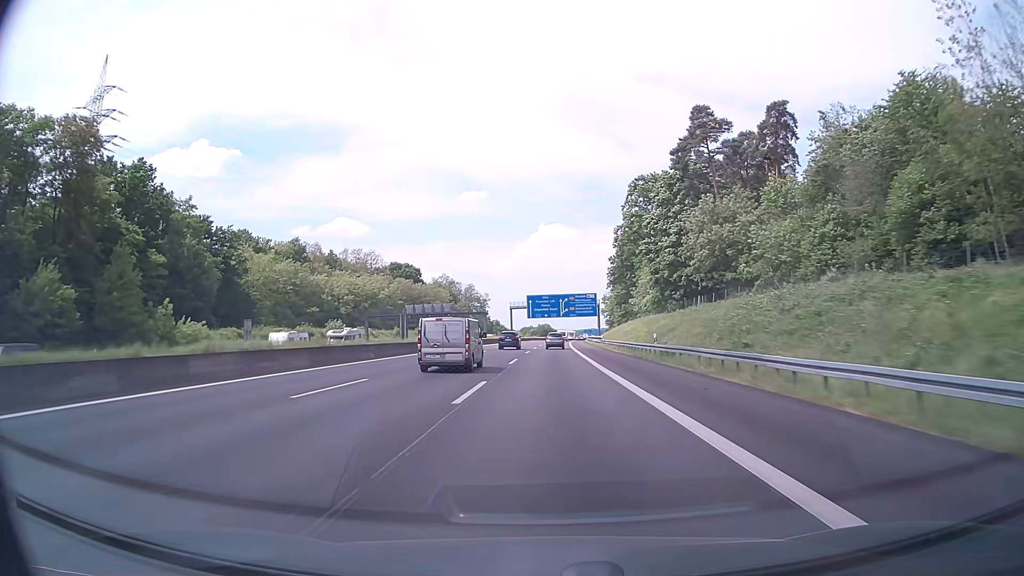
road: motorway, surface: asphalt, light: Day
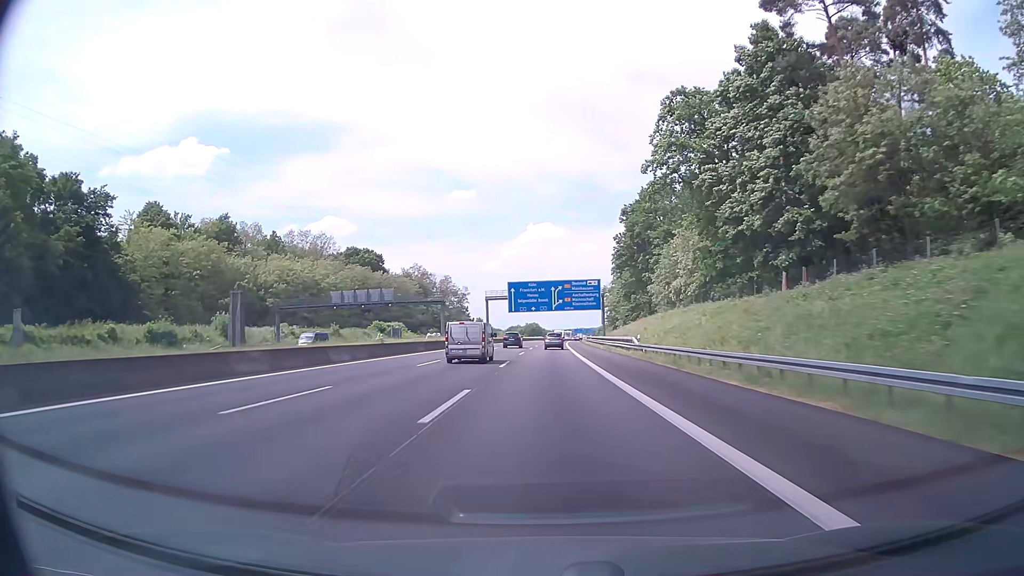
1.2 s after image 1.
(+0.3, +38.8) m; +1°
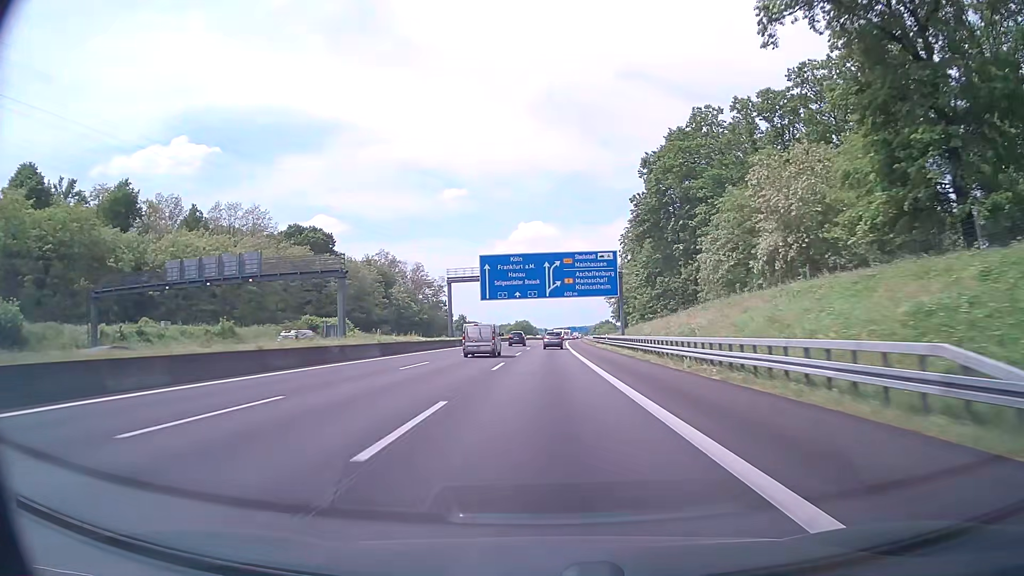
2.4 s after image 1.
(+0.3, +38.7) m; +1°
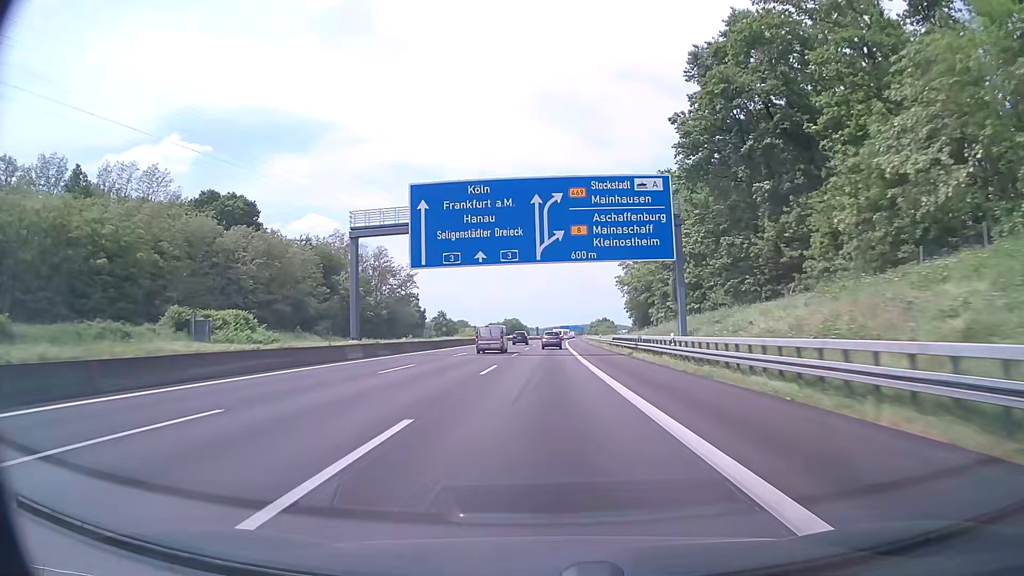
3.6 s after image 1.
(+0.3, +38.5) m; +1°
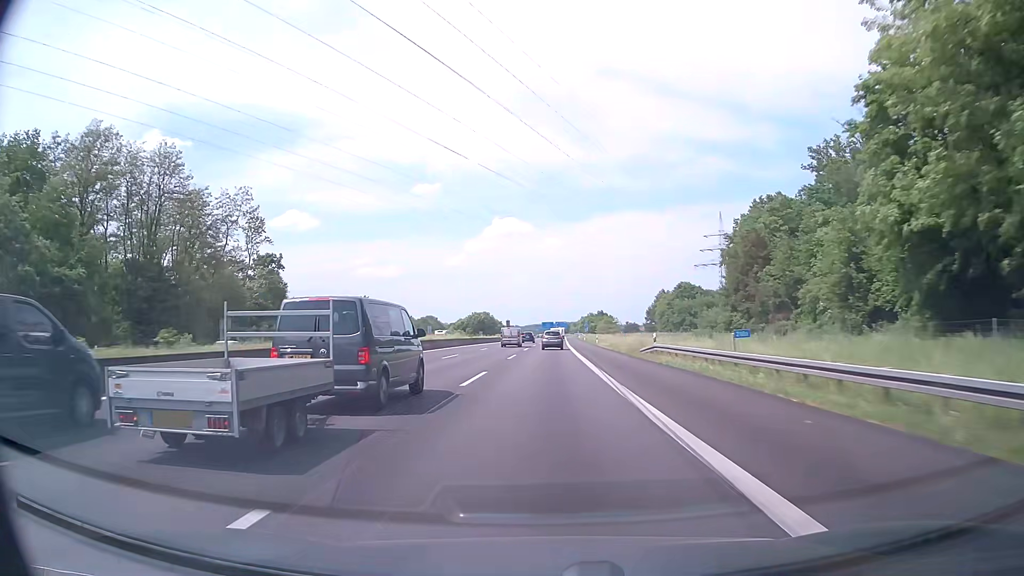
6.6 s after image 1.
(+1.3, +95.0) m; +1°
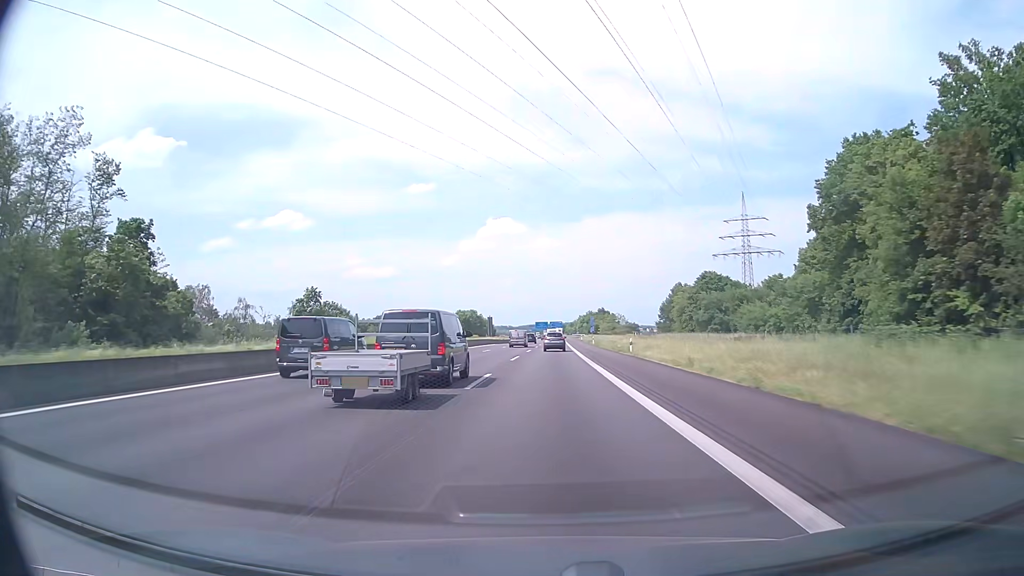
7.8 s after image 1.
(+0.2, +37.5) m; +1°
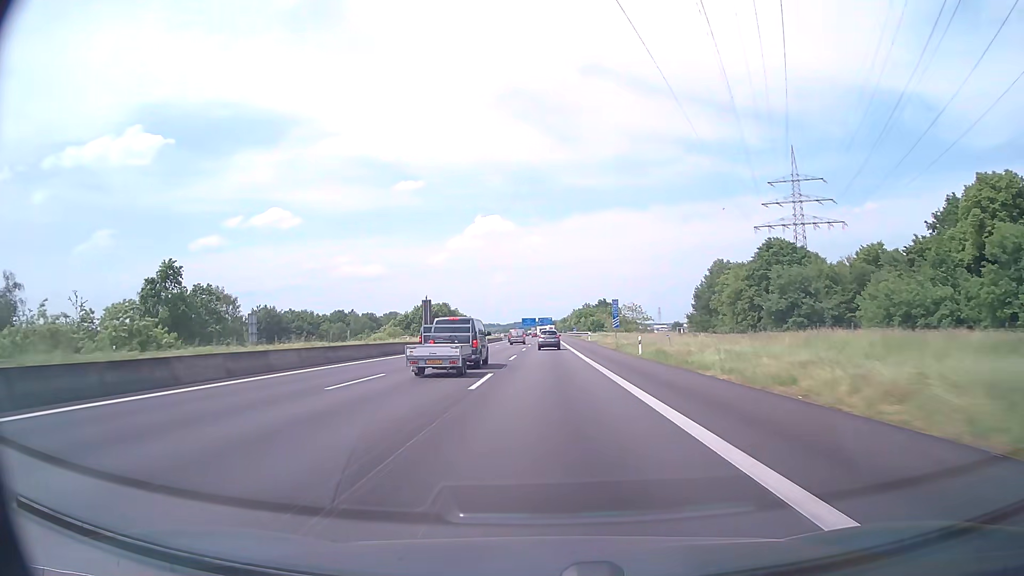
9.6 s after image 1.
(+0.6, +56.0) m; +1°
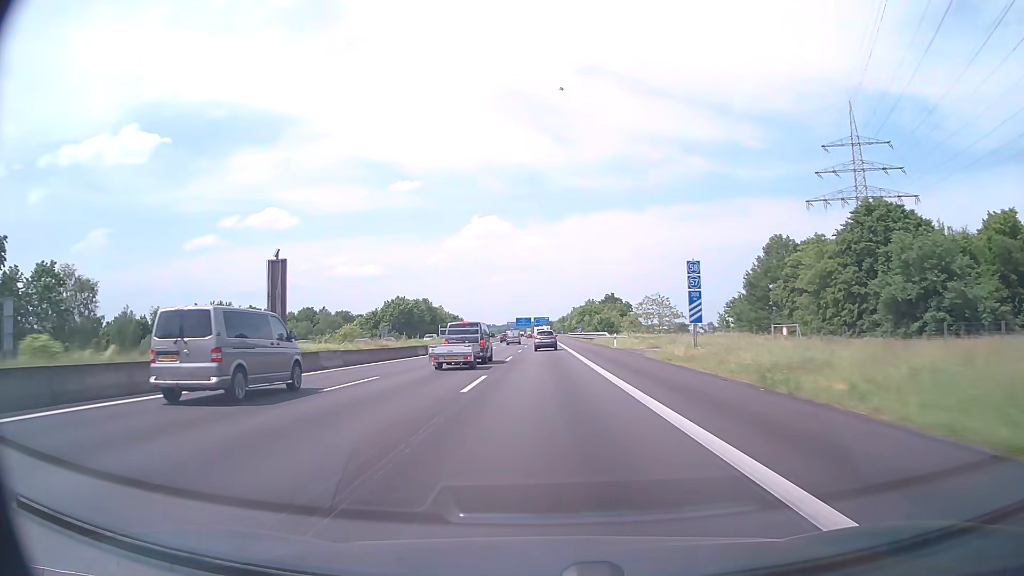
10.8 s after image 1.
(+0.1, +37.1) m; 0°
(0, +10) (0, +20) (0, +30) (0, +40) (0, +50) (0, +60) (0, +70) (0, +80) (0, +90) (0, +100) m
